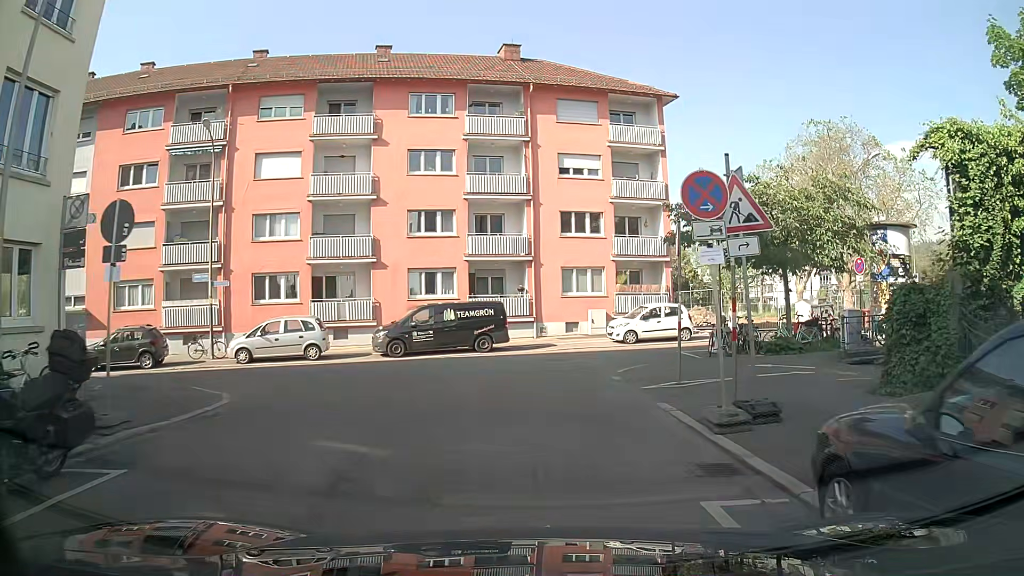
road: residential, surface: asphalt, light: Day
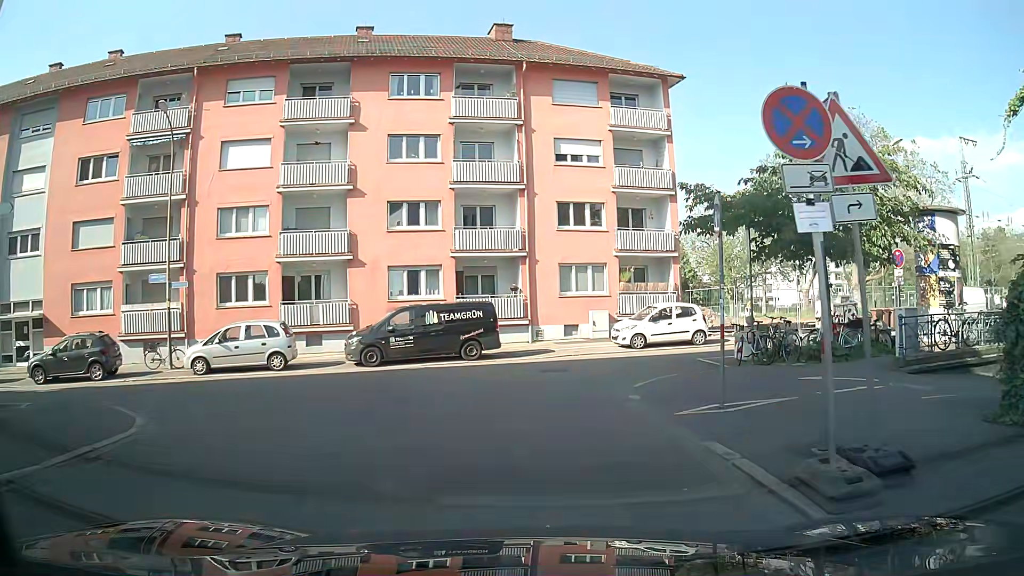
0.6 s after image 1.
(0.0, +3.1) m; 0°
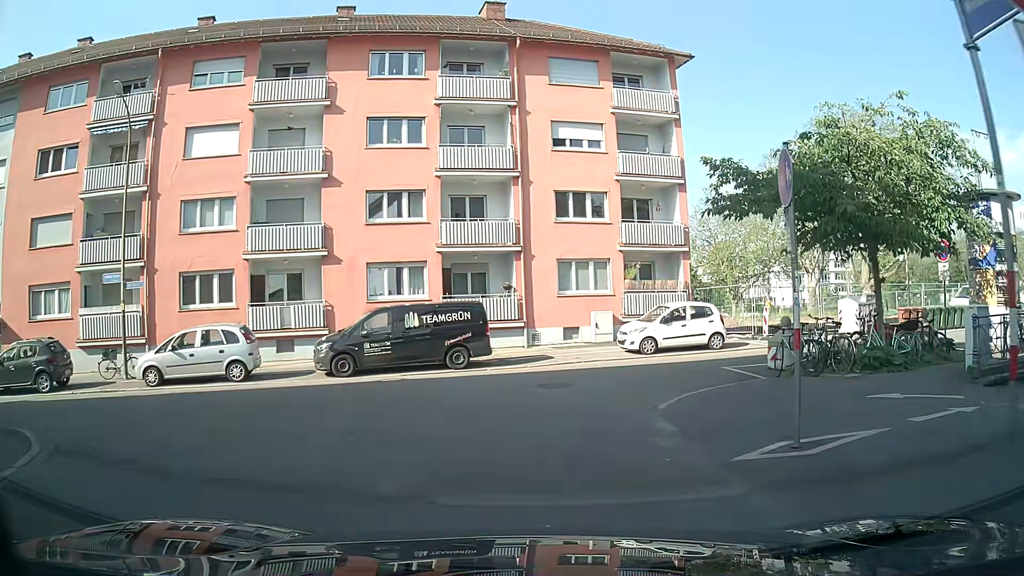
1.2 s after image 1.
(0.0, +2.8) m; +1°
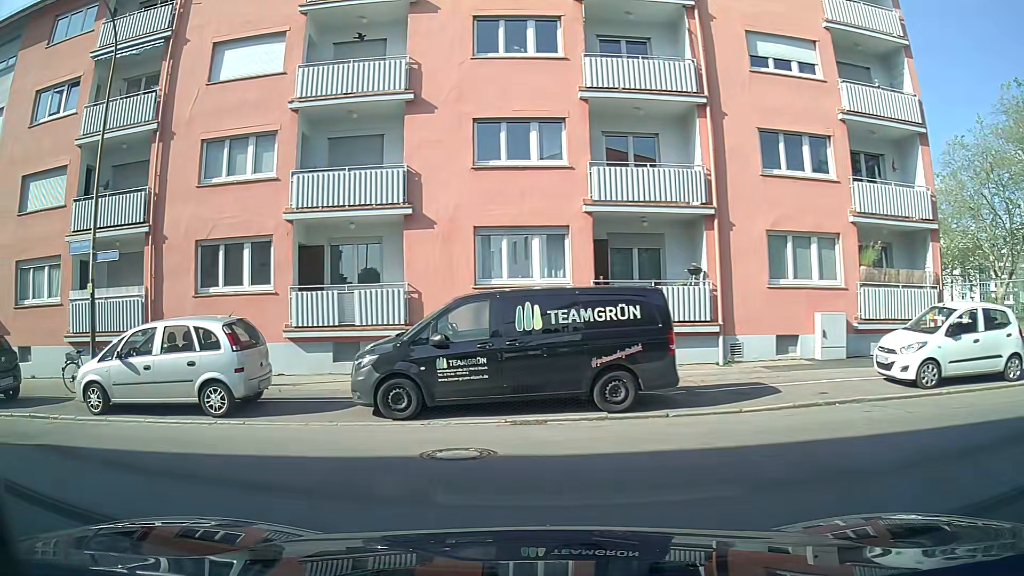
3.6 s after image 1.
(-0.4, +8.8) m; -13°
